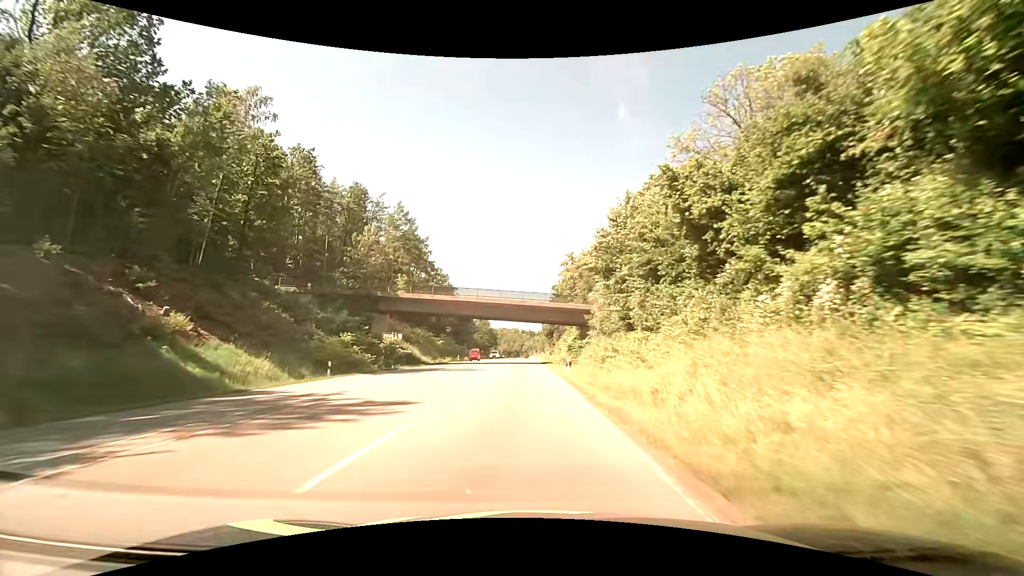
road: secondary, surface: asphalt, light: Day
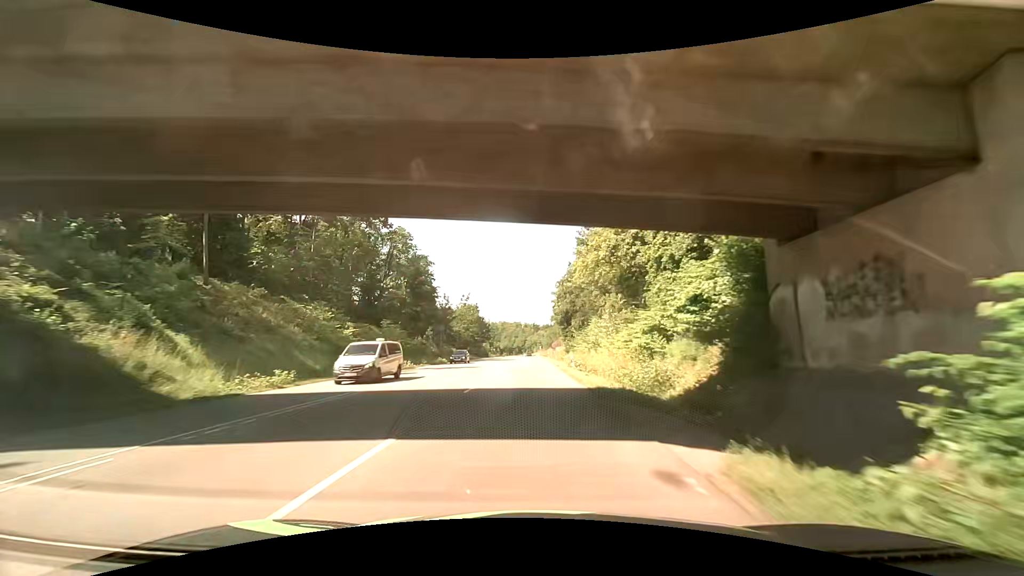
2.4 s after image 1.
(-0.4, +47.7) m; 0°
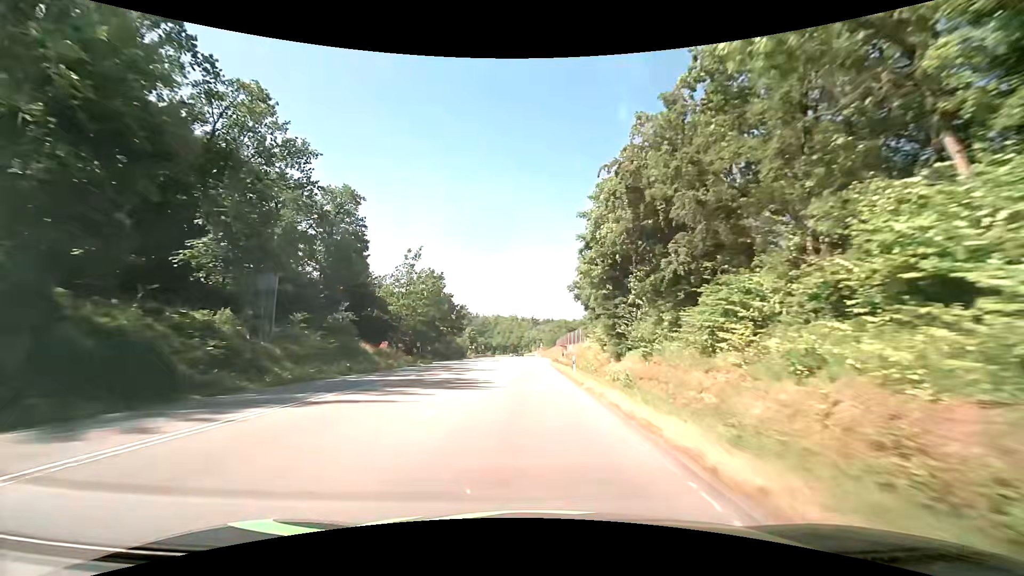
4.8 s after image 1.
(-0.2, +52.4) m; 0°
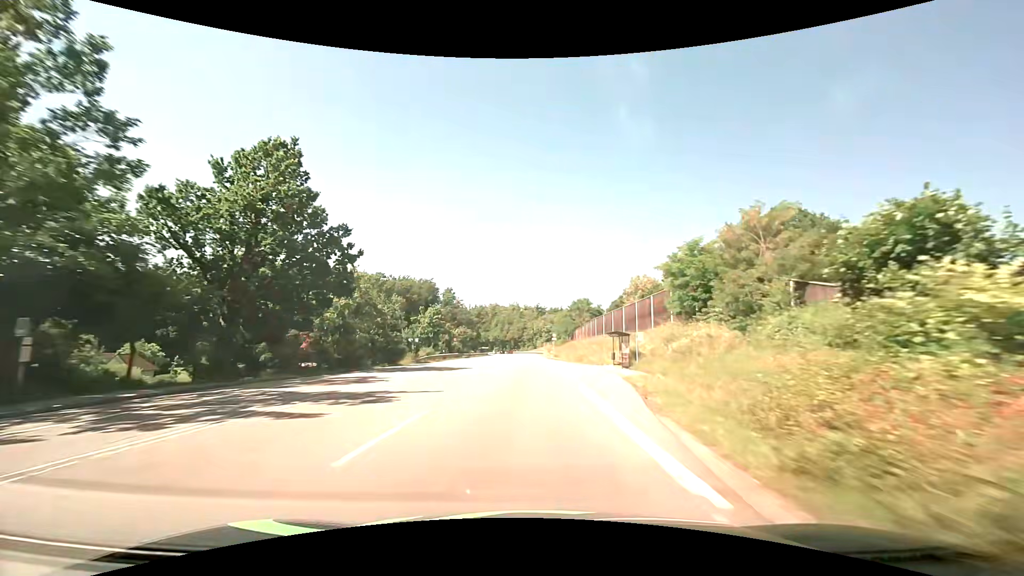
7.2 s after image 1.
(+0.1, +54.2) m; 0°
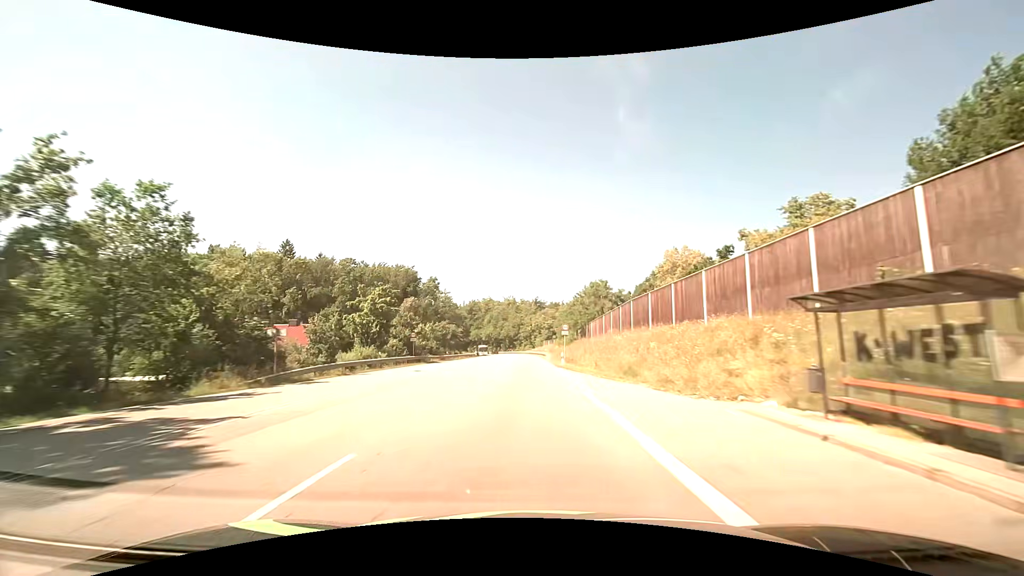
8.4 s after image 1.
(0.0, +27.0) m; 0°
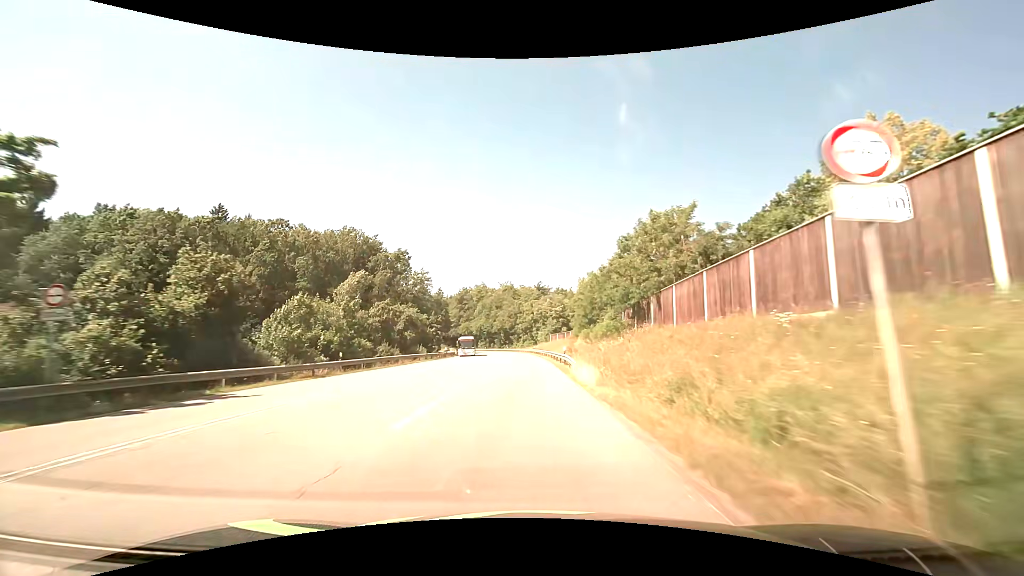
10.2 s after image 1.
(+0.1, +40.0) m; 0°
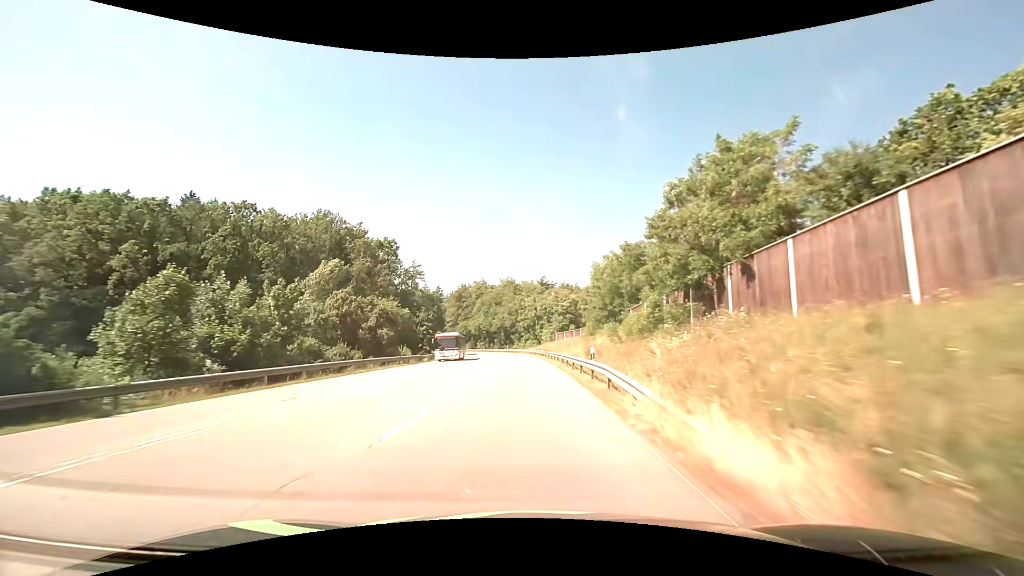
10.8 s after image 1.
(0.0, +13.1) m; 0°
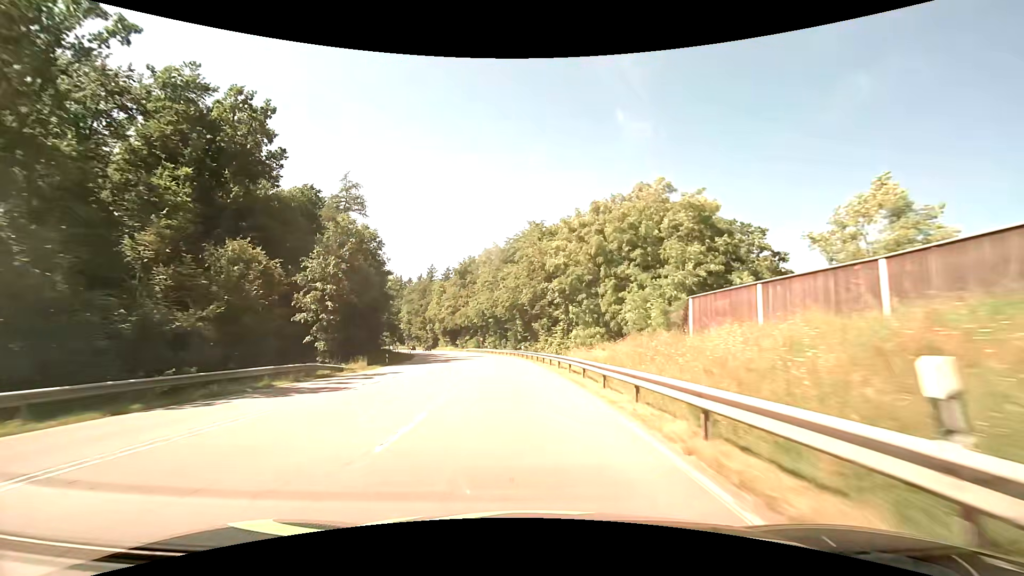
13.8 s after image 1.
(-1.4, +63.4) m; -3°
(0, +10) (0, +20) (-1, +30) (-2, +40) (-3, +50) (-5, +60) (-7, +70) (-9, +79) (-11, +89) (-13, +99) m
